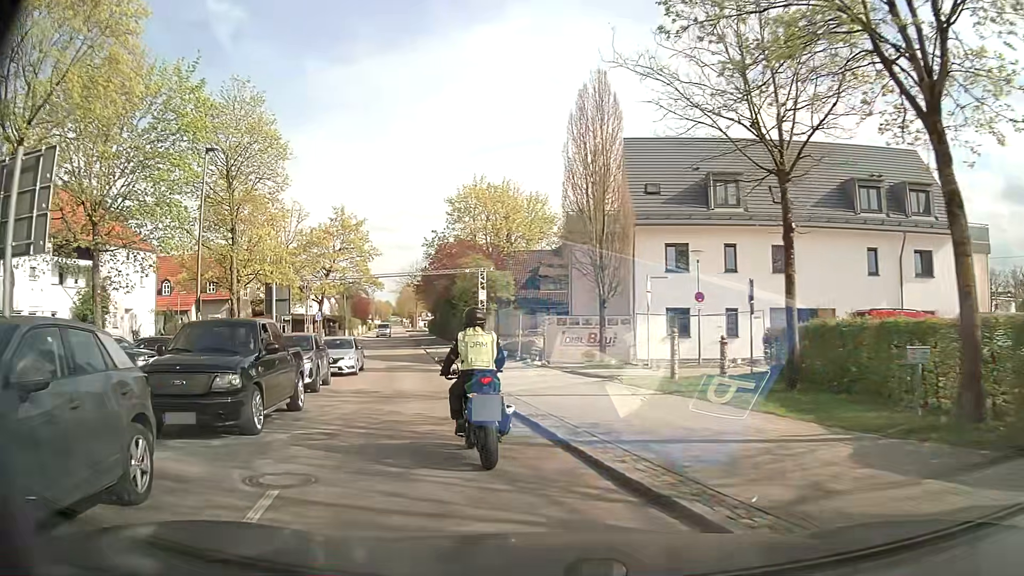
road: tertiary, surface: asphalt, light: Day
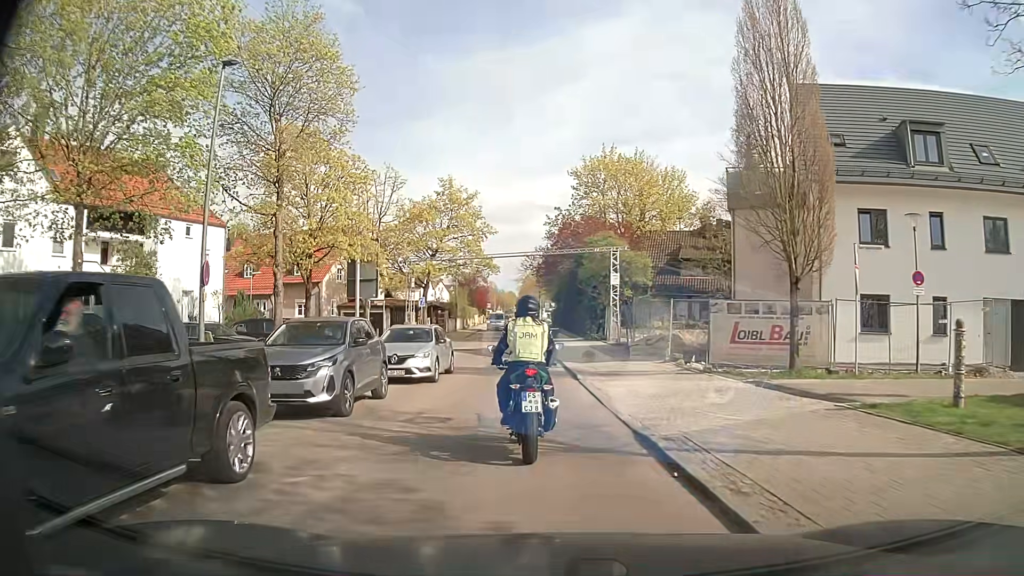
(-0.9, +7.8) m; -11°
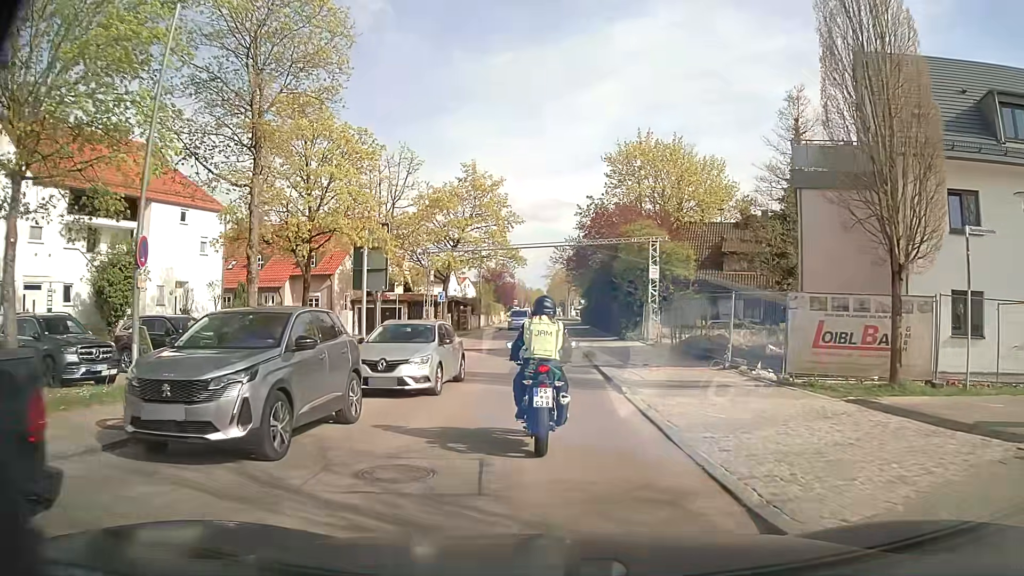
(-0.1, +4.0) m; -2°
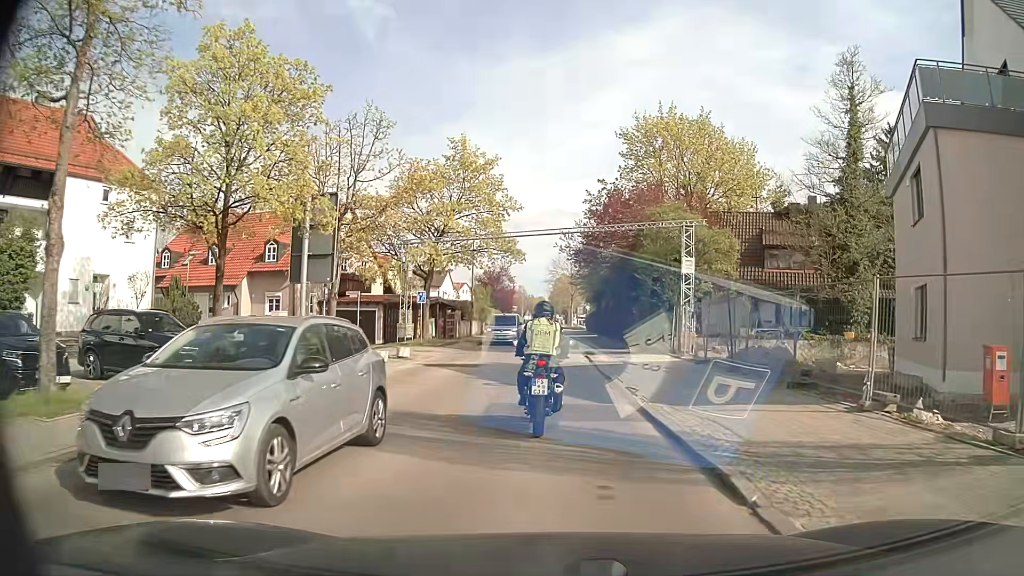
(-0.1, +8.3) m; -1°
